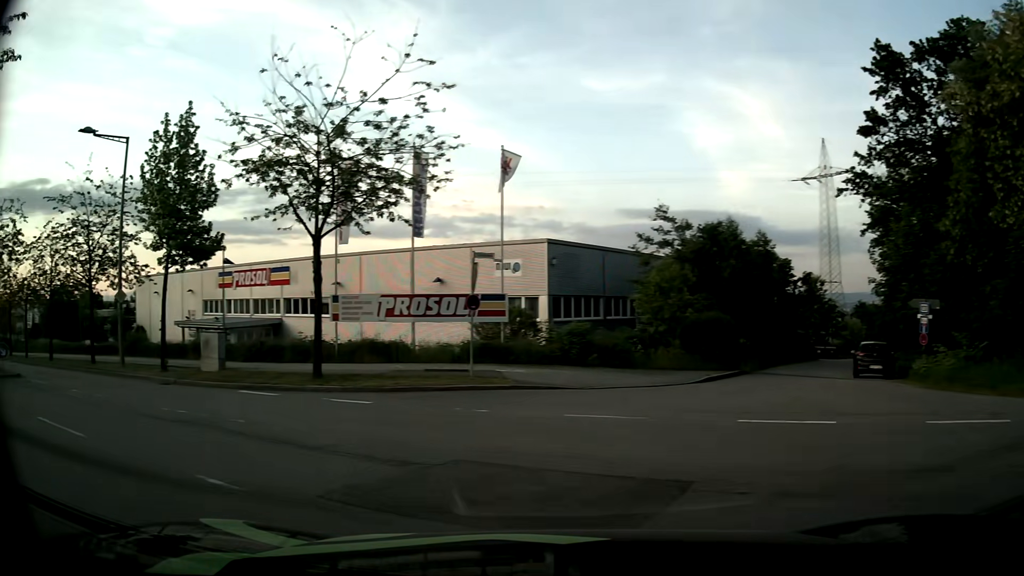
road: residential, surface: asphalt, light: Day
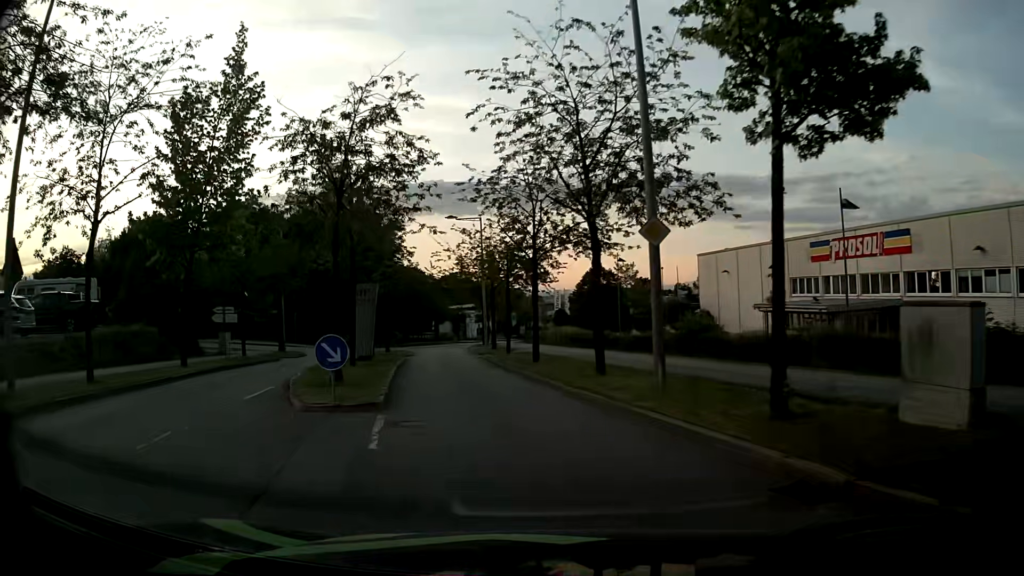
(-7.7, +13.2) m; -49°
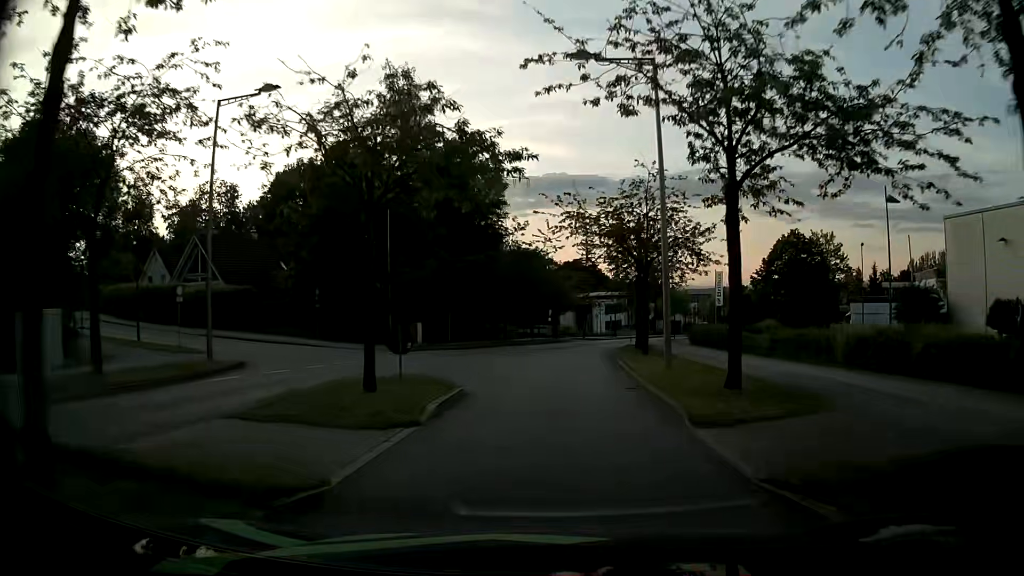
(-4.2, +27.7) m; -11°
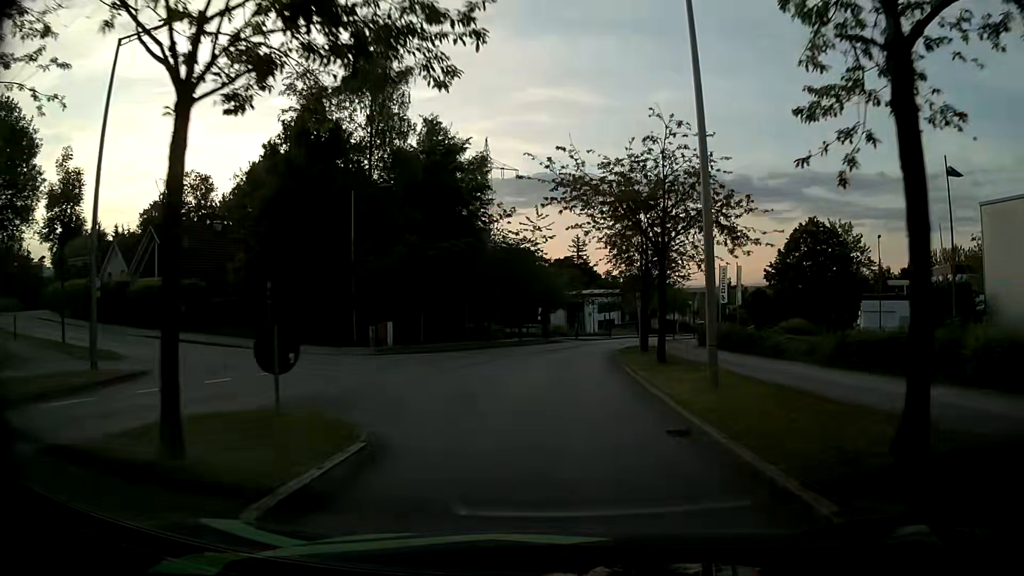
(+0.1, +6.2) m; +2°
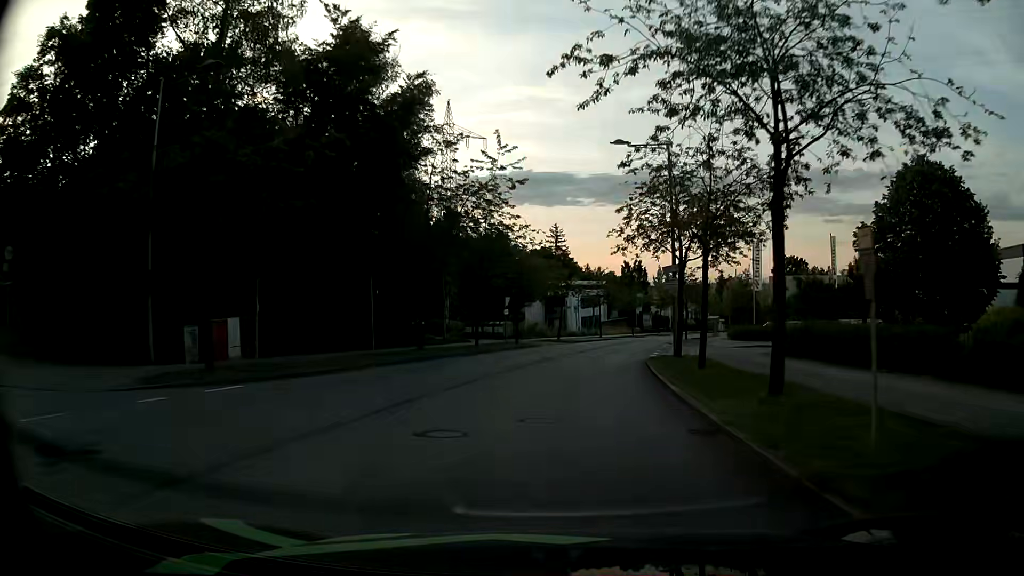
(+0.1, +19.2) m; +1°
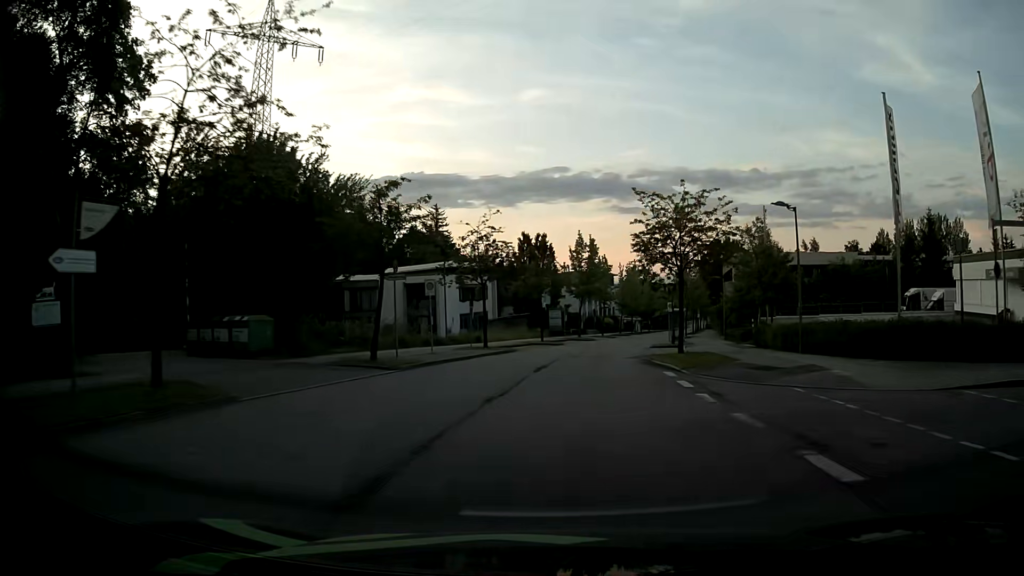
(+2.7, +34.7) m; +9°
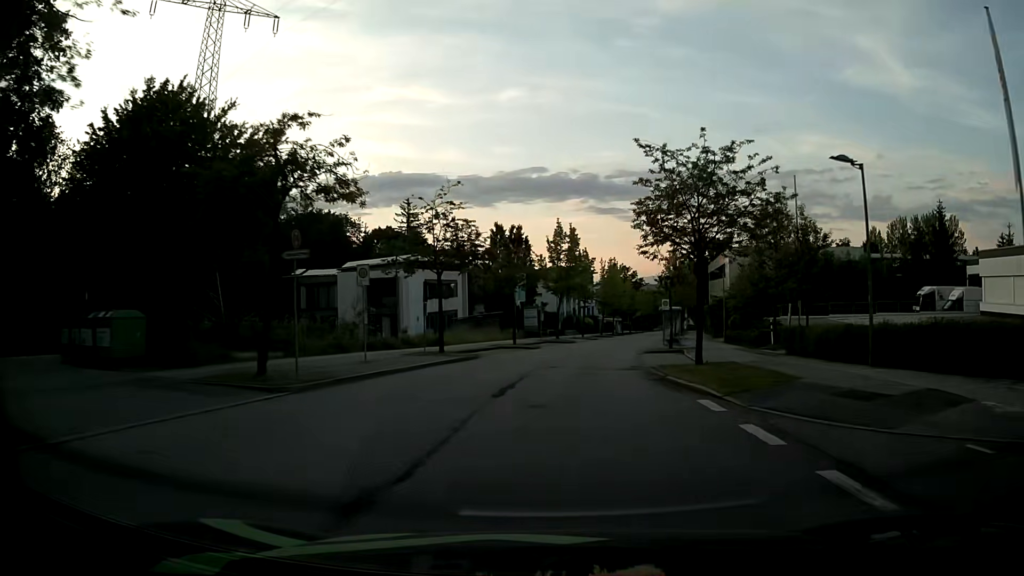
(+0.1, +7.2) m; +2°
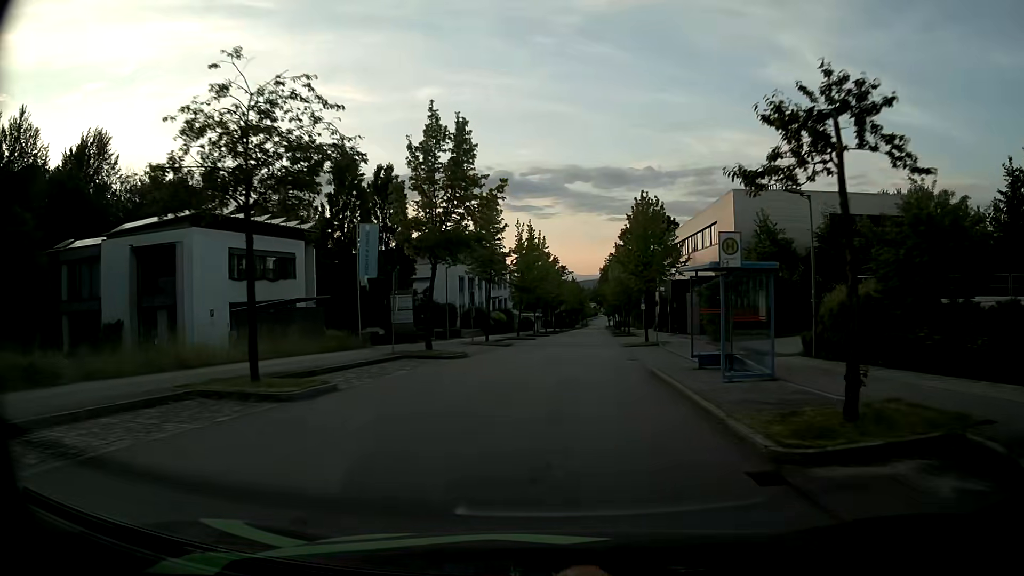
(+2.0, +28.7) m; +8°
(0, +10) (+1, +20) (+1, +30) (+2, +40) (+3, +50) (+4, +60) (+4, +70) (+5, +80) (+6, +90) (+7, +100) m
